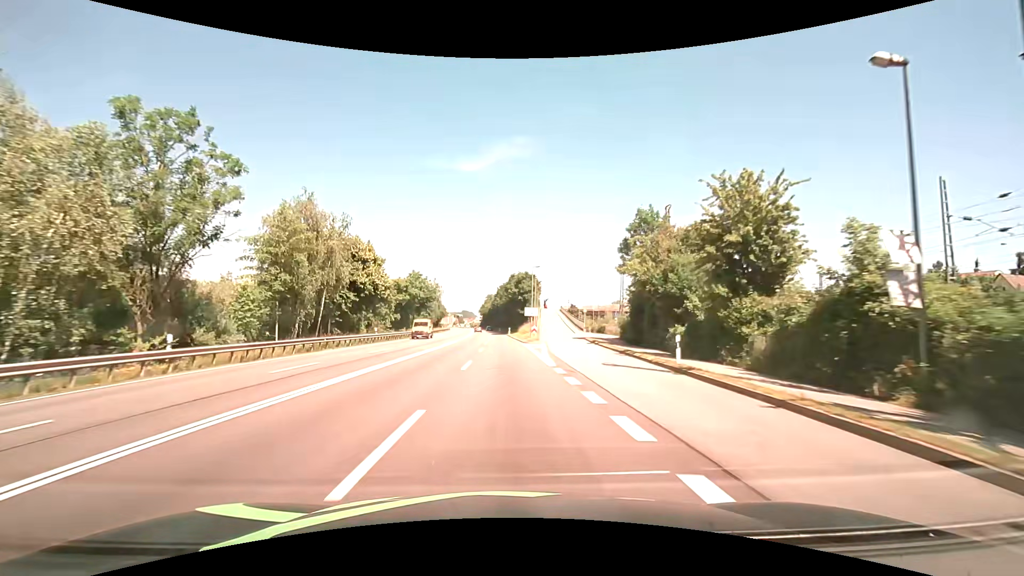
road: primary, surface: asphalt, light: Day
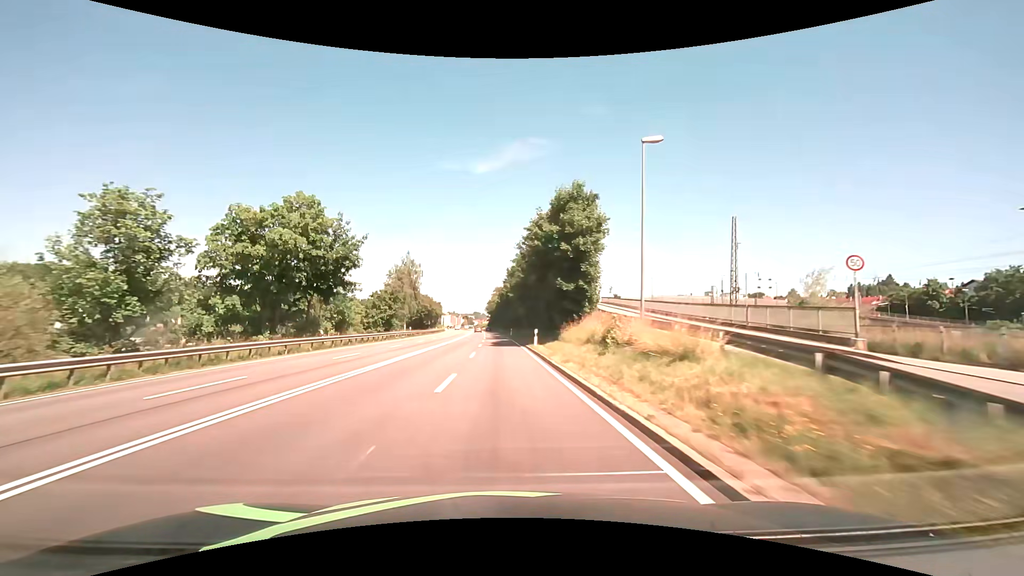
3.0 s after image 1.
(-0.5, +53.7) m; -1°
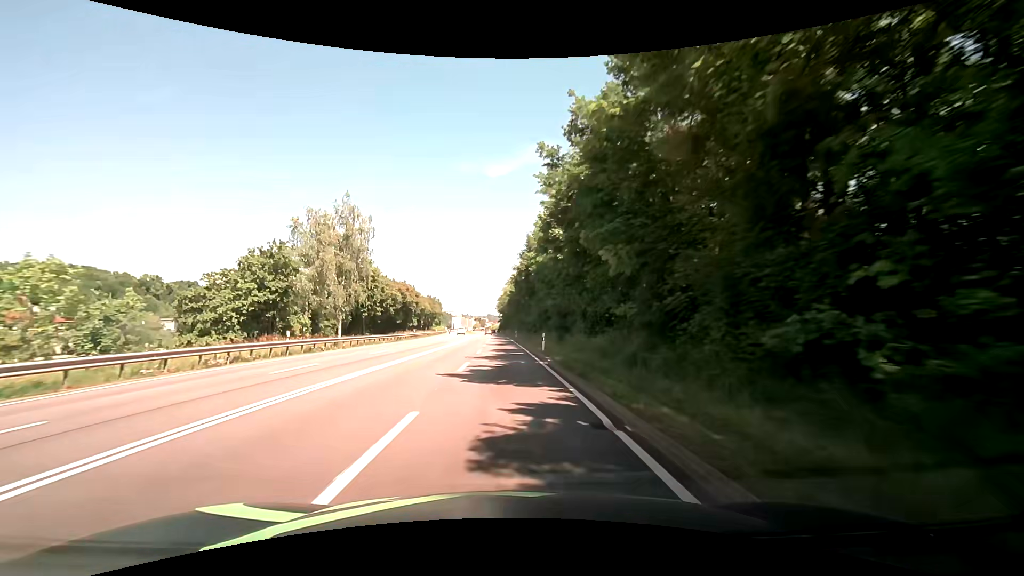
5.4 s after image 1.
(-0.7, +42.9) m; -2°
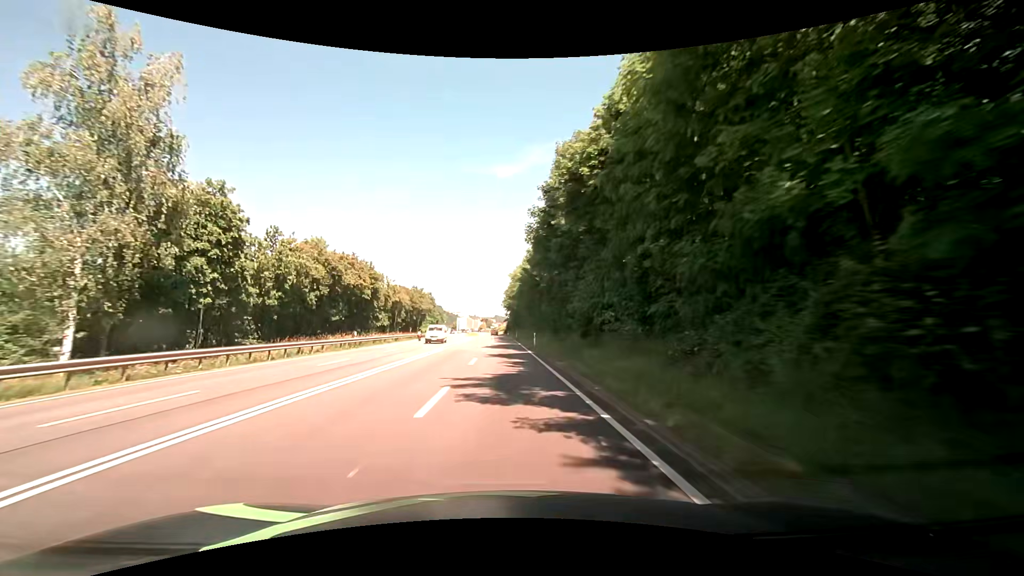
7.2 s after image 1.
(-0.4, +32.2) m; -1°
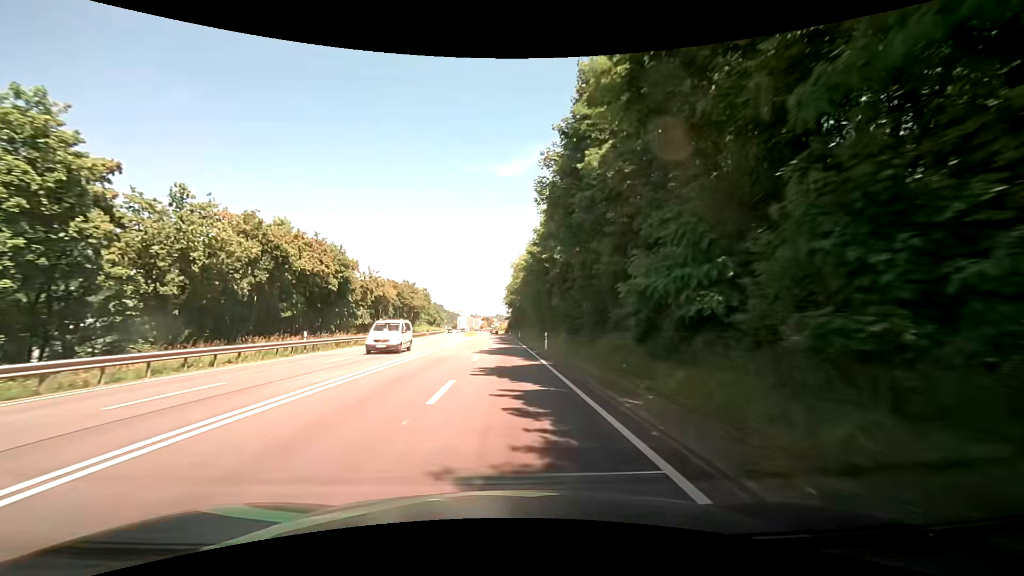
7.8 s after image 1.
(0.0, +10.7) m; 0°
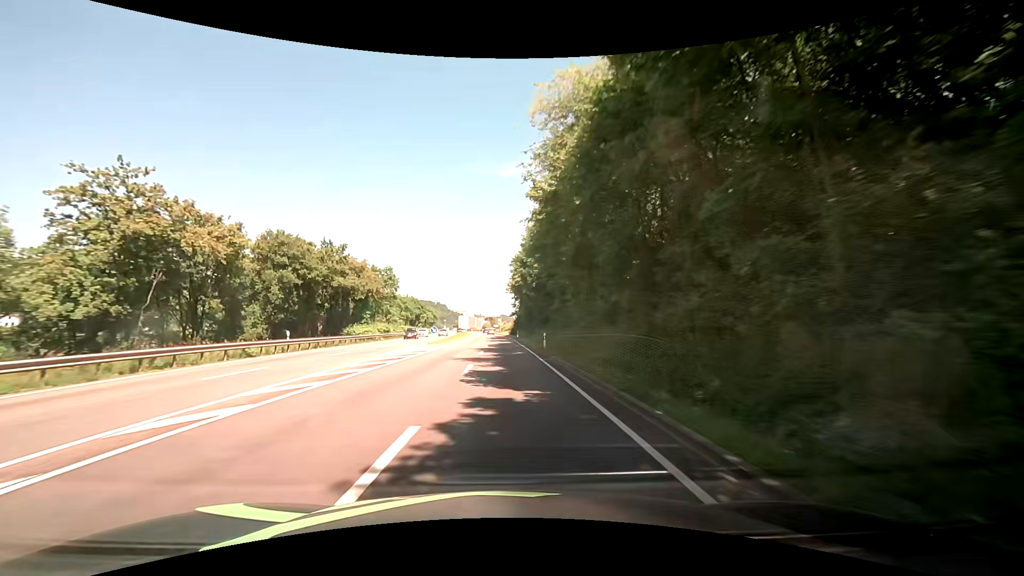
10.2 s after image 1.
(-0.1, +43.0) m; 0°
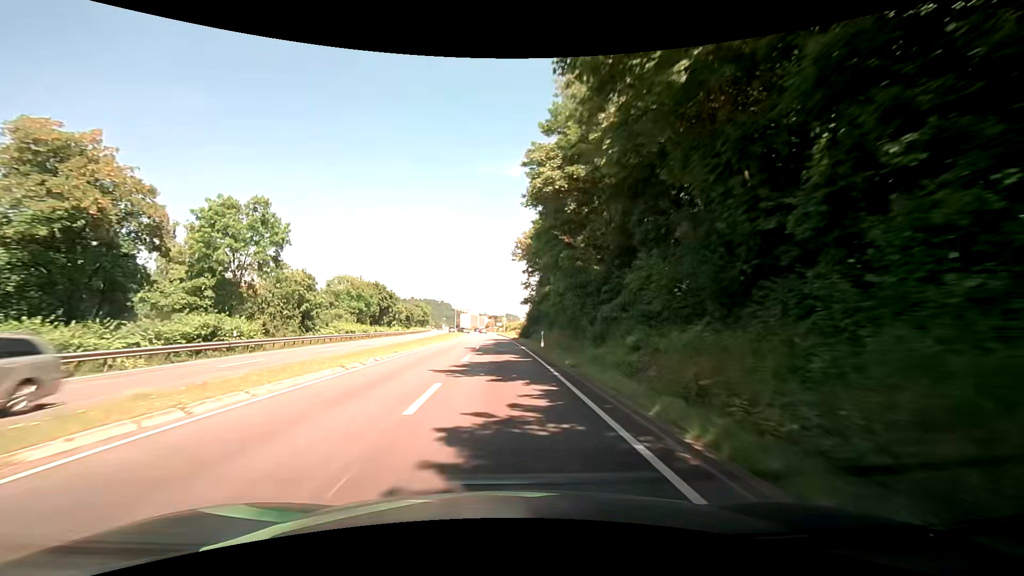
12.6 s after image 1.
(-0.2, +43.1) m; -1°
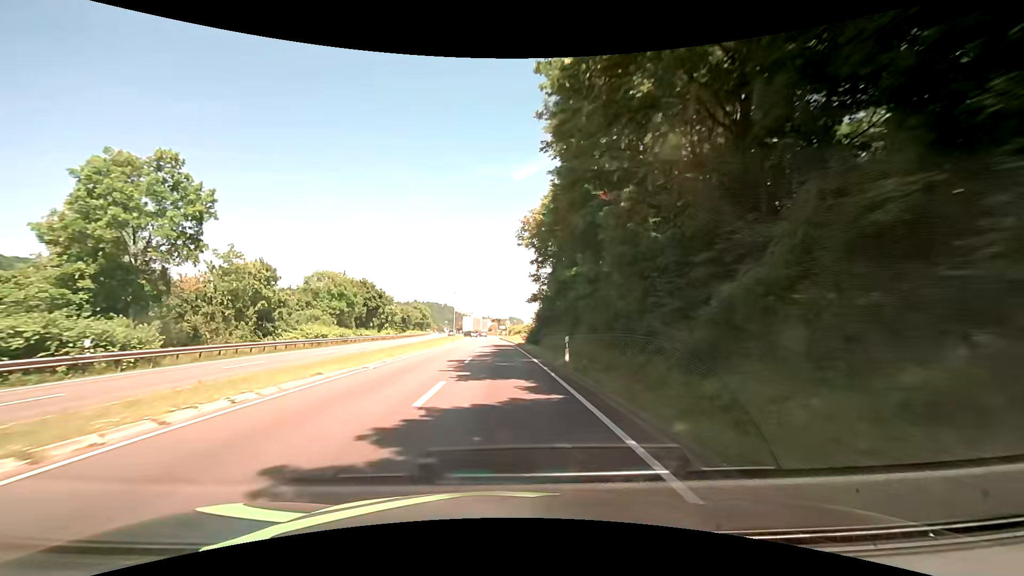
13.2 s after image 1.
(0.0, +10.8) m; -1°
(0, +10) (0, +20) (0, +30) (0, +40) (-1, +50) (-1, +60) (-2, +70) (-2, +80) (-3, +90) (-3, +100) m
